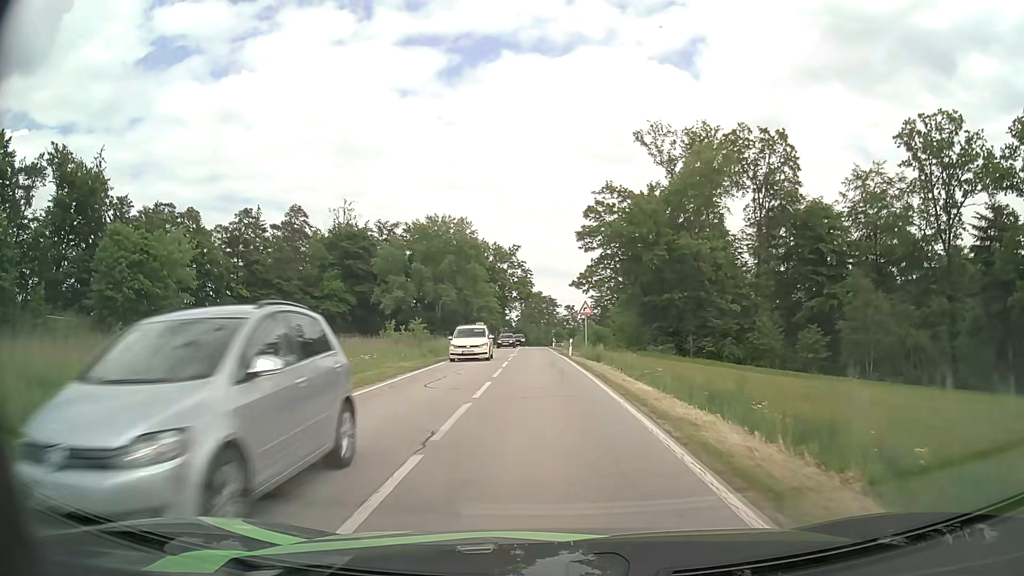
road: secondary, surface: asphalt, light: Day
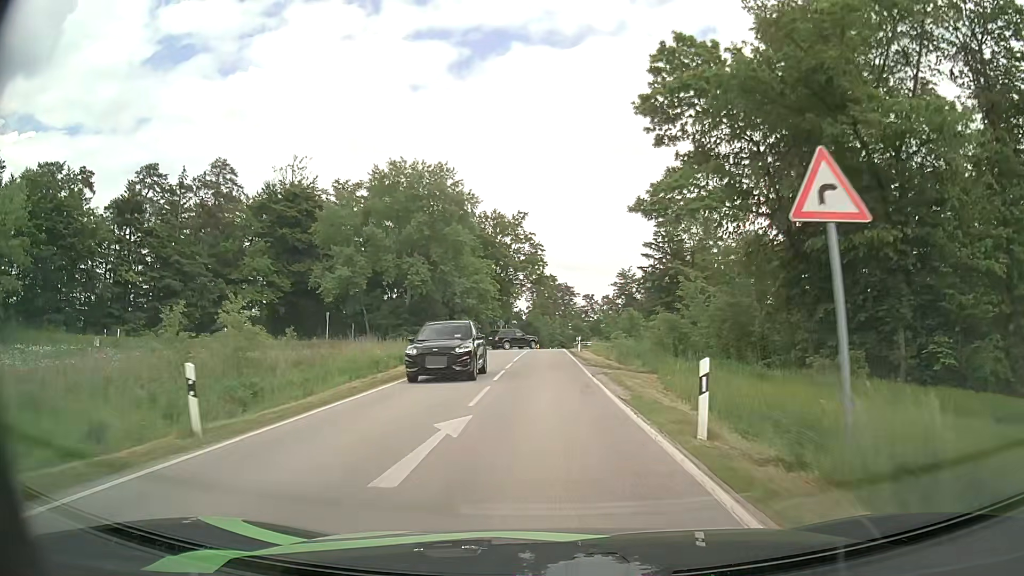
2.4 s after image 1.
(-0.4, +30.9) m; -1°
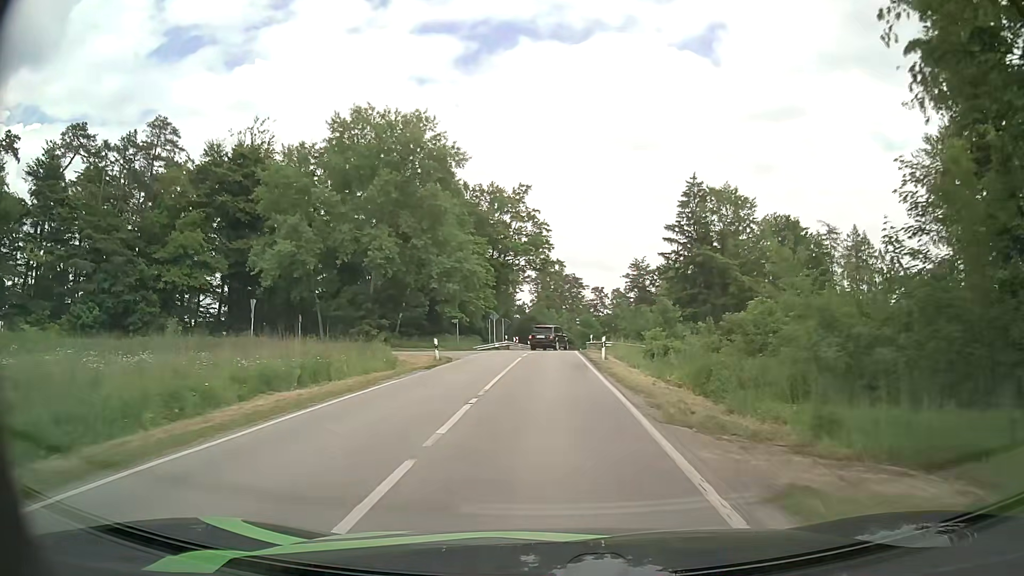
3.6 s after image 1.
(0.0, +15.5) m; 0°
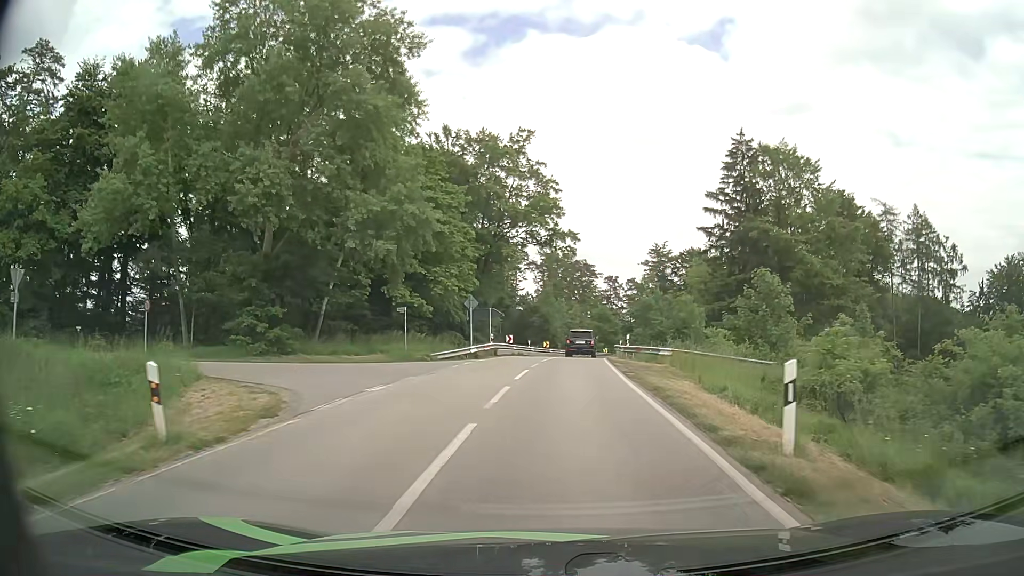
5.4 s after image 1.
(-0.1, +21.1) m; -1°
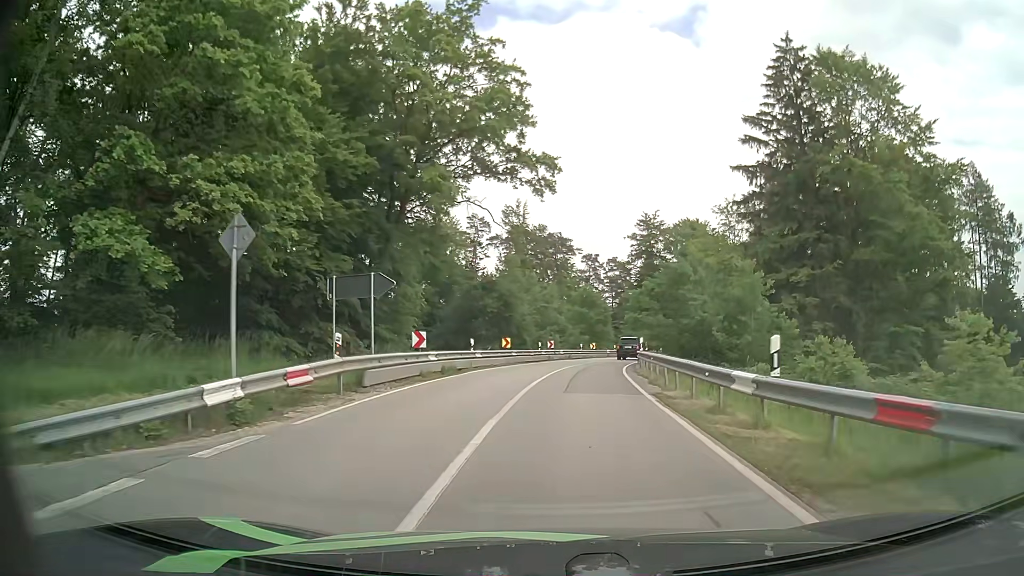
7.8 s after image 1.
(+0.6, +25.0) m; +3°
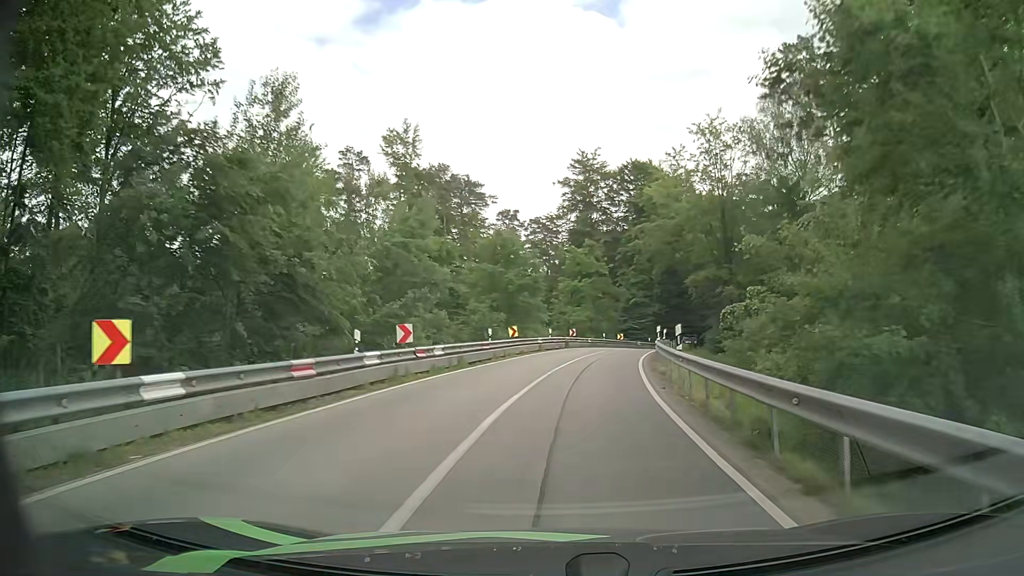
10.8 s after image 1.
(+1.5, +30.5) m; +7°
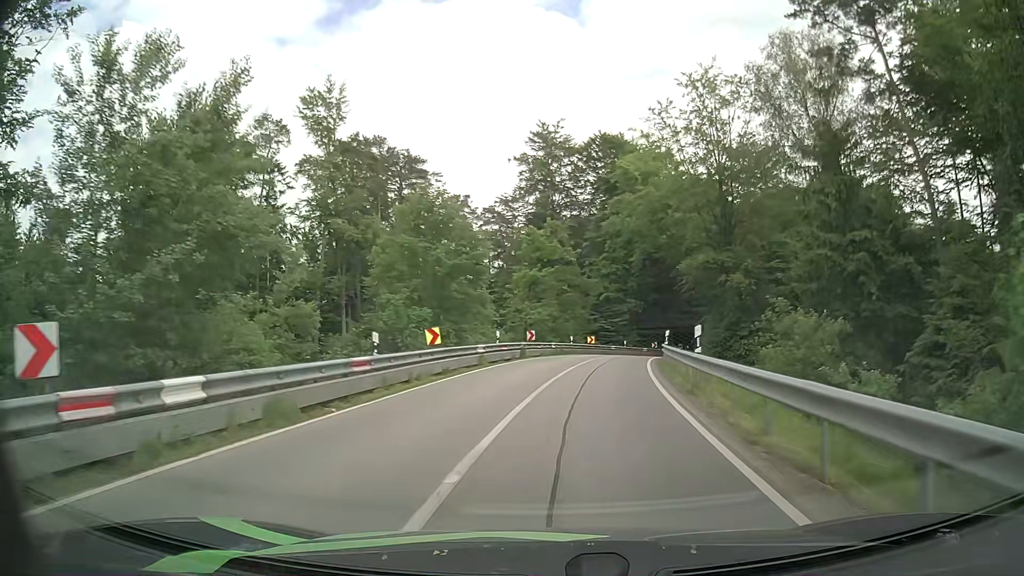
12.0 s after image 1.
(+0.4, +13.5) m; +3°
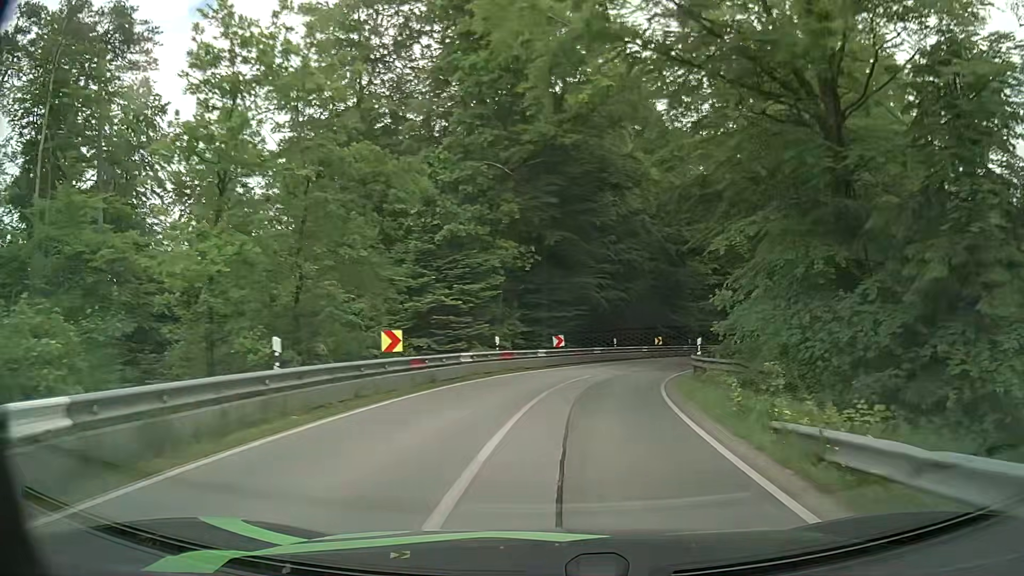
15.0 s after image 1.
(+3.4, +36.1) m; +10°
(+1, +10) (+2, +20) (+5, +29) (+9, +39) (+14, +47) (+19, +56) (+25, +64) (+31, +72) (+38, +79) (+44, +87) m
